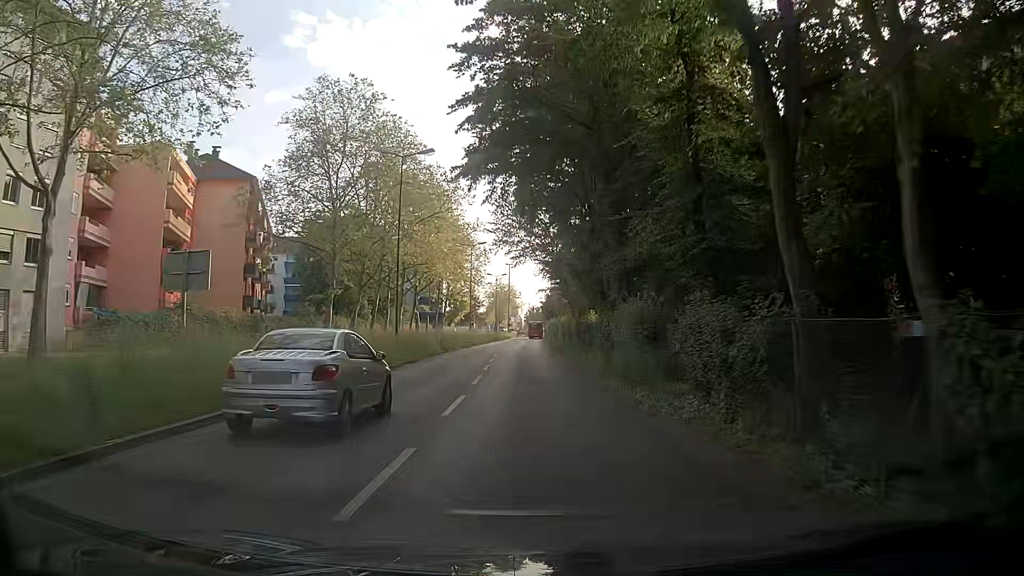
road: secondary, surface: asphalt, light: Day
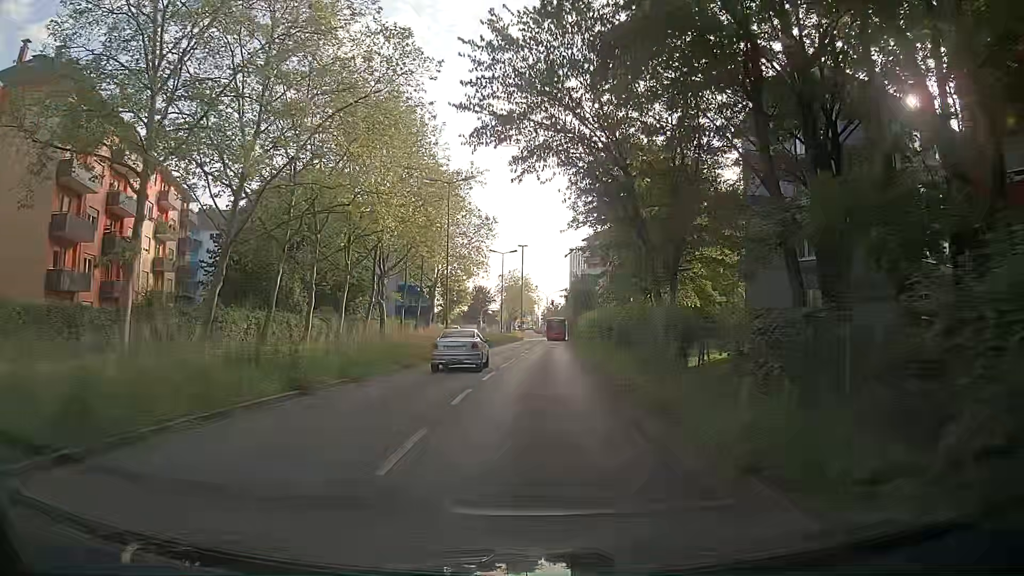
(+0.2, +28.7) m; 0°
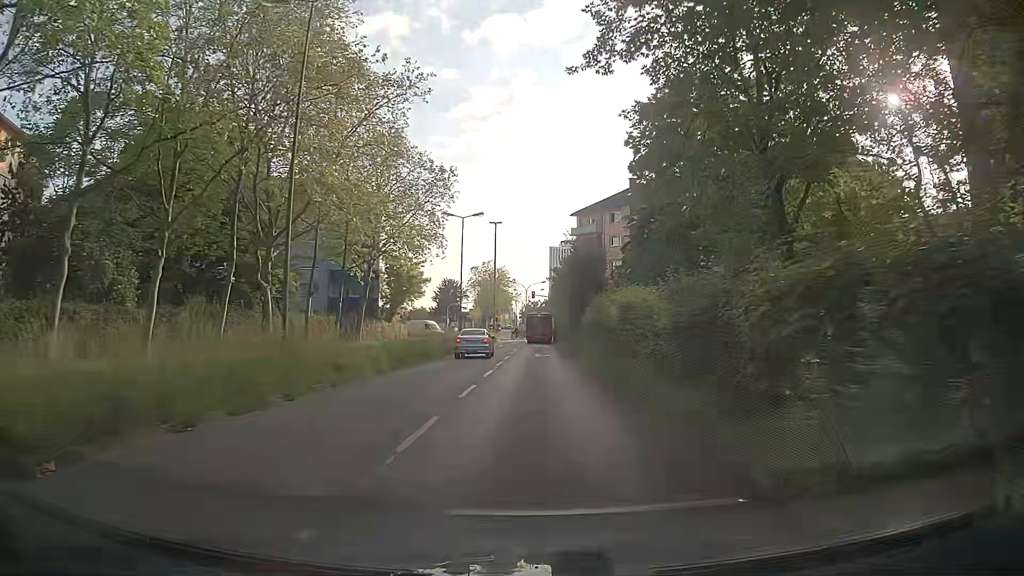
(0.0, +22.6) m; +1°
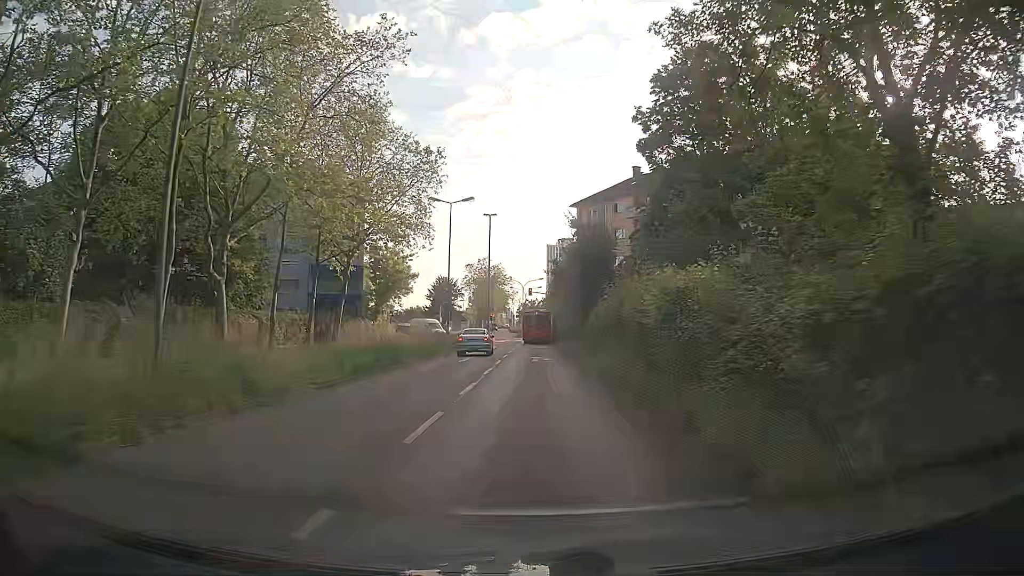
(0.0, +5.4) m; 0°
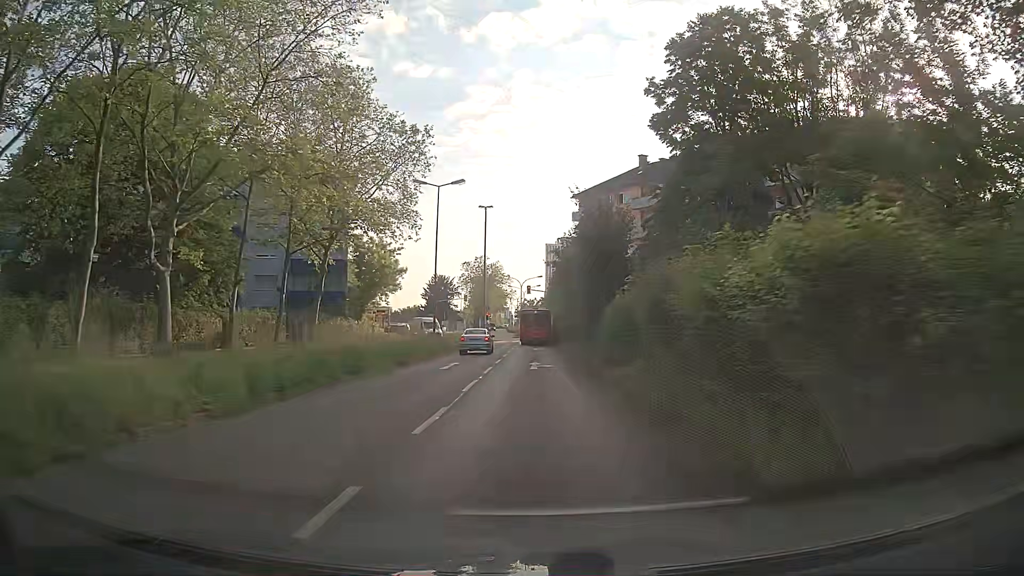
(+0.1, +5.2) m; +1°
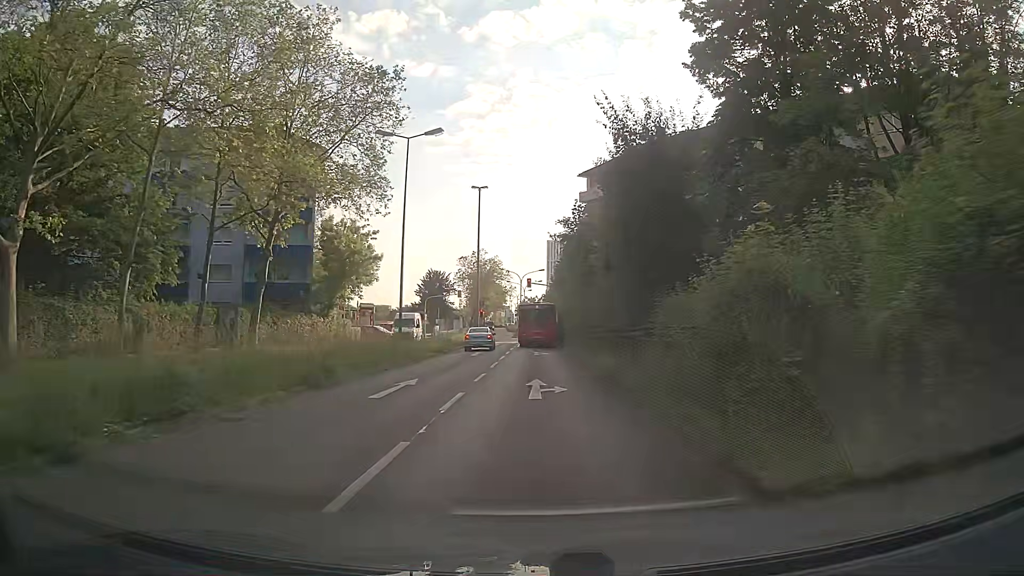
(+0.2, +9.7) m; +1°
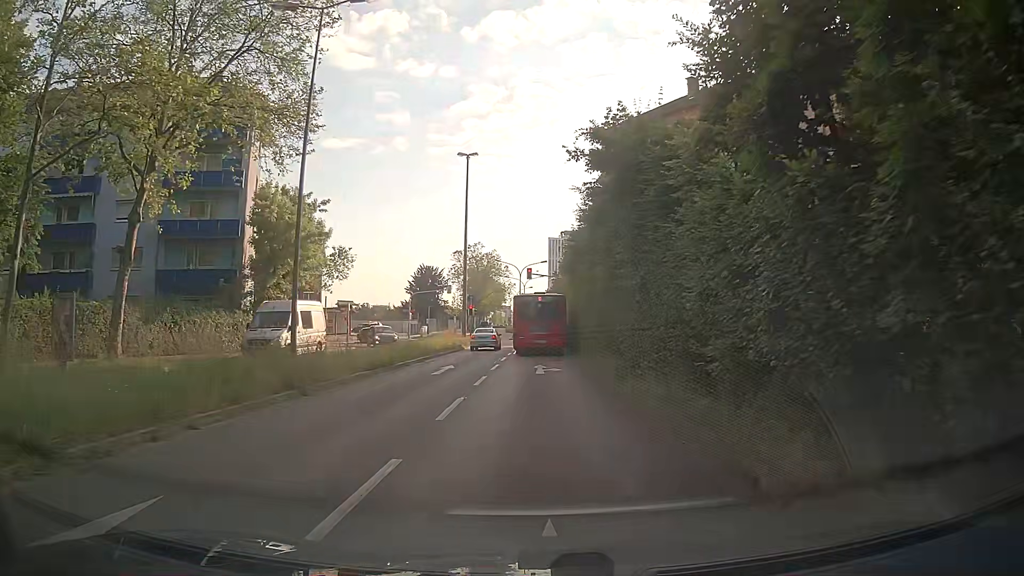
(0.0, +12.7) m; 0°
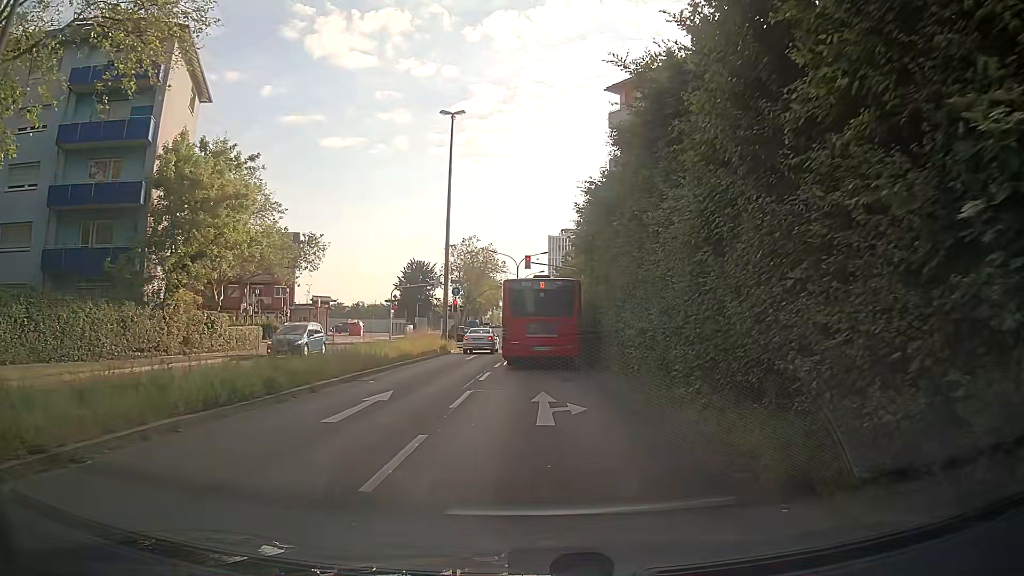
(-0.1, +10.3) m; 0°
